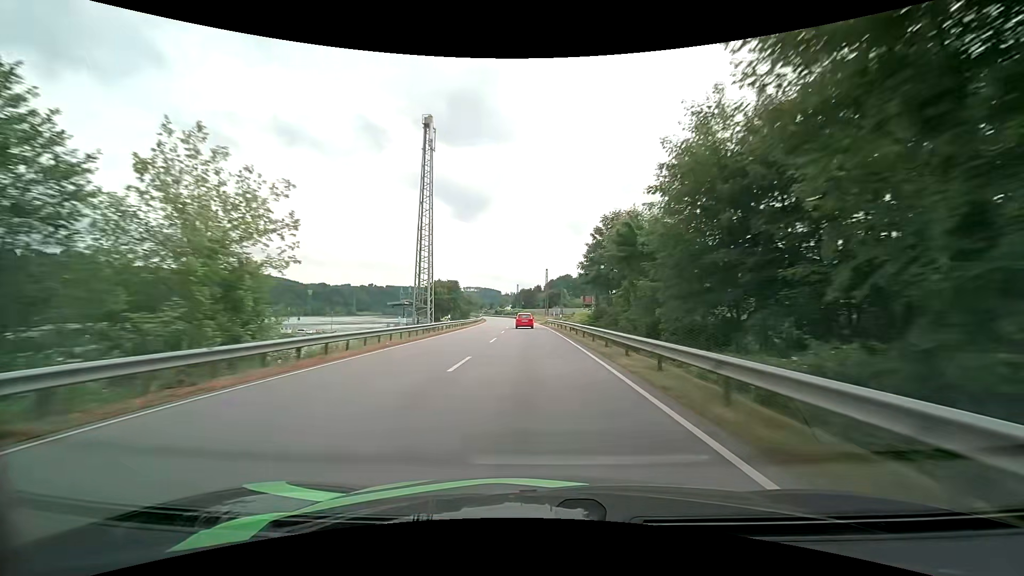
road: primary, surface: asphalt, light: Day
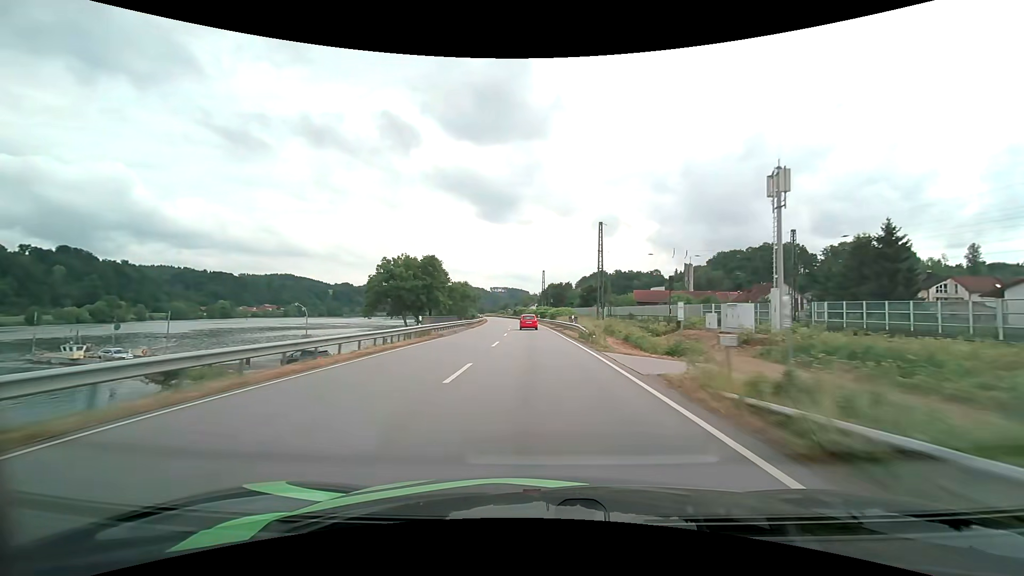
(-1.8, +61.8) m; -3°
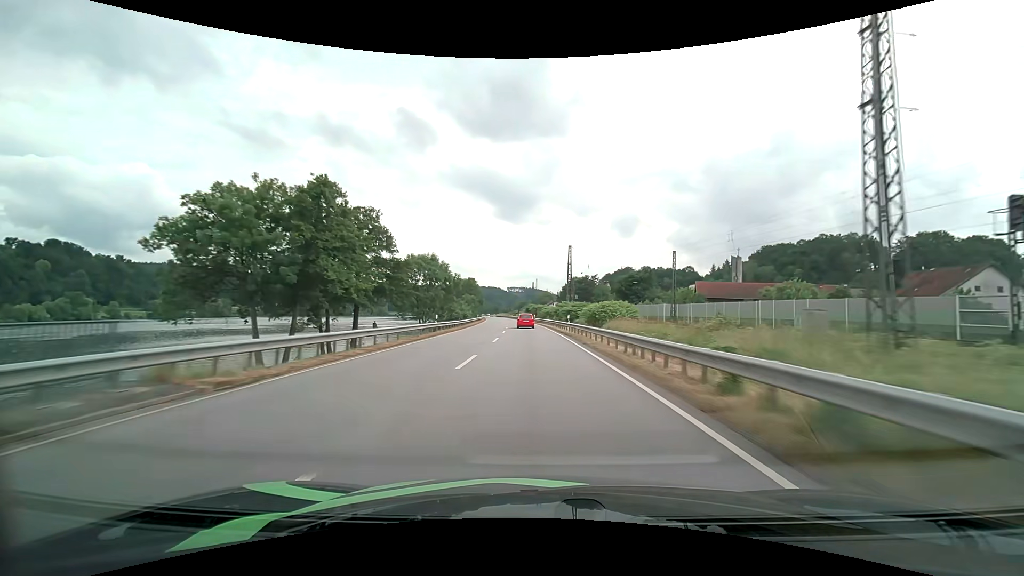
(-0.8, +45.9) m; -2°
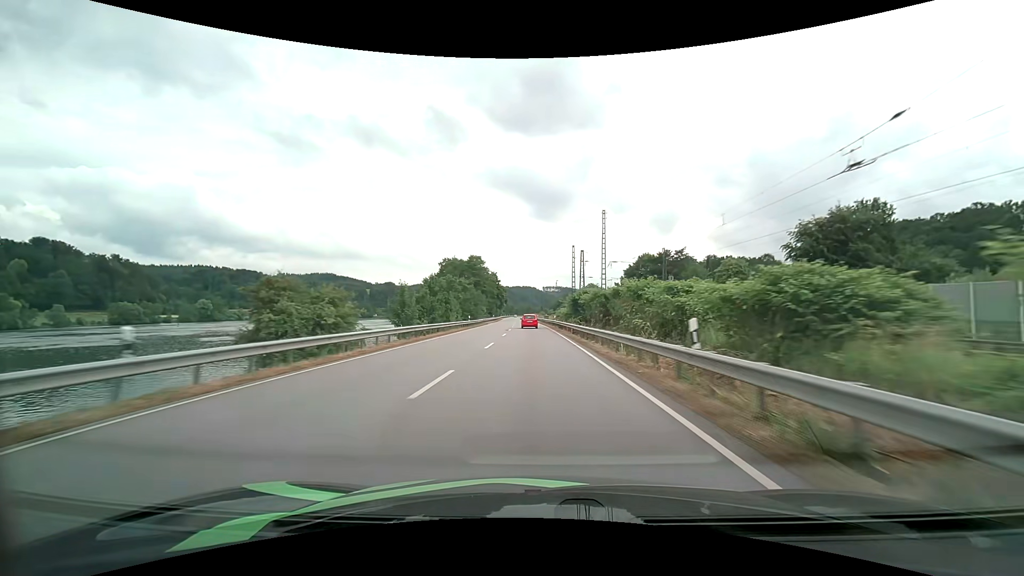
(-2.8, +76.5) m; -4°
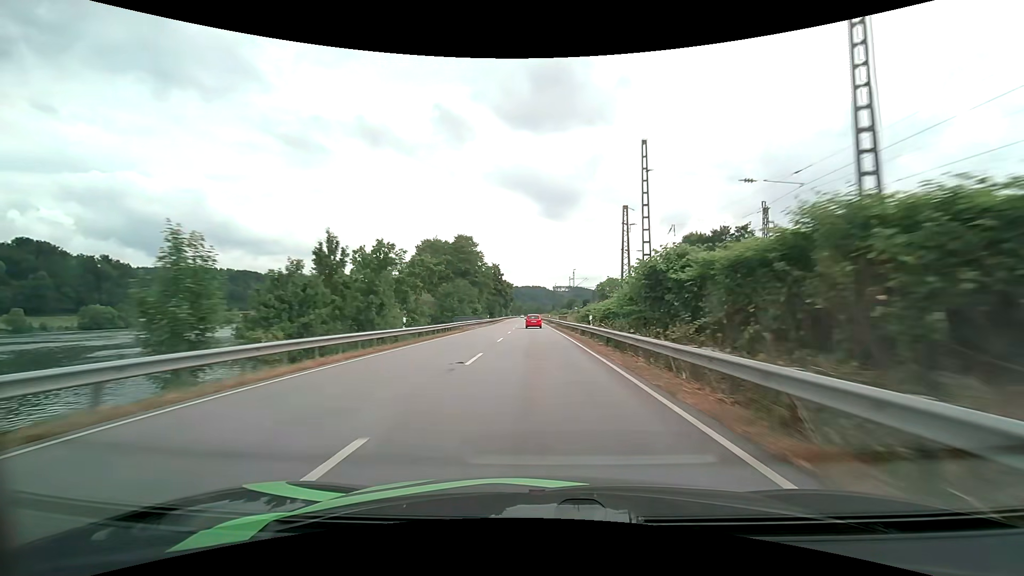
(-0.3, +30.8) m; -1°
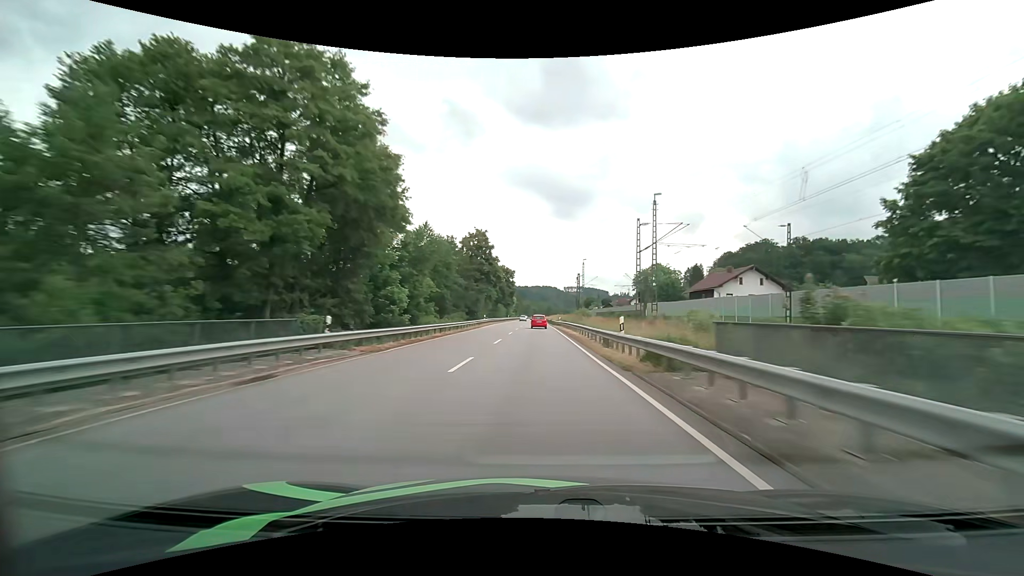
(-0.6, +61.9) m; -1°
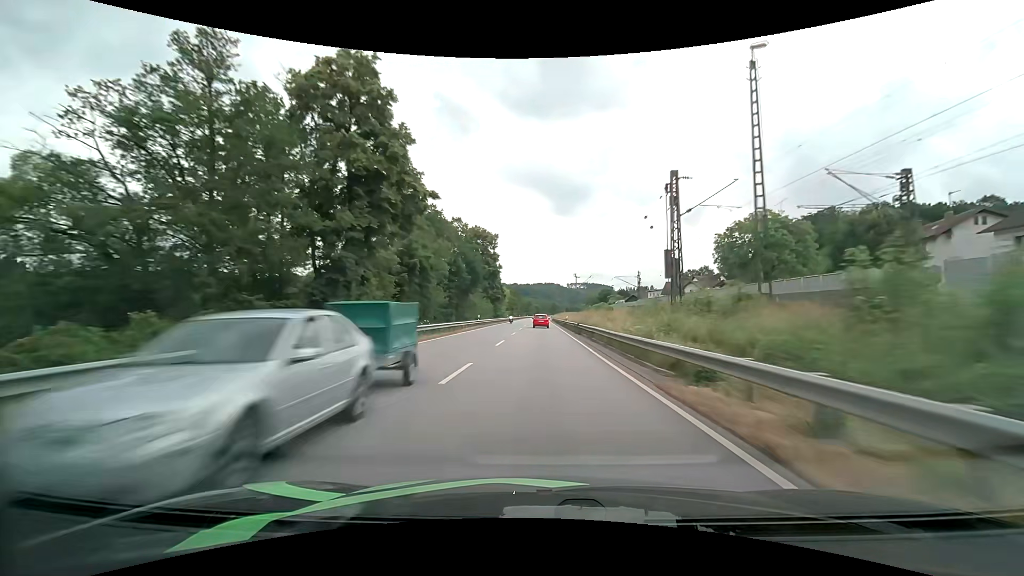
(0.0, +62.6) m; 0°
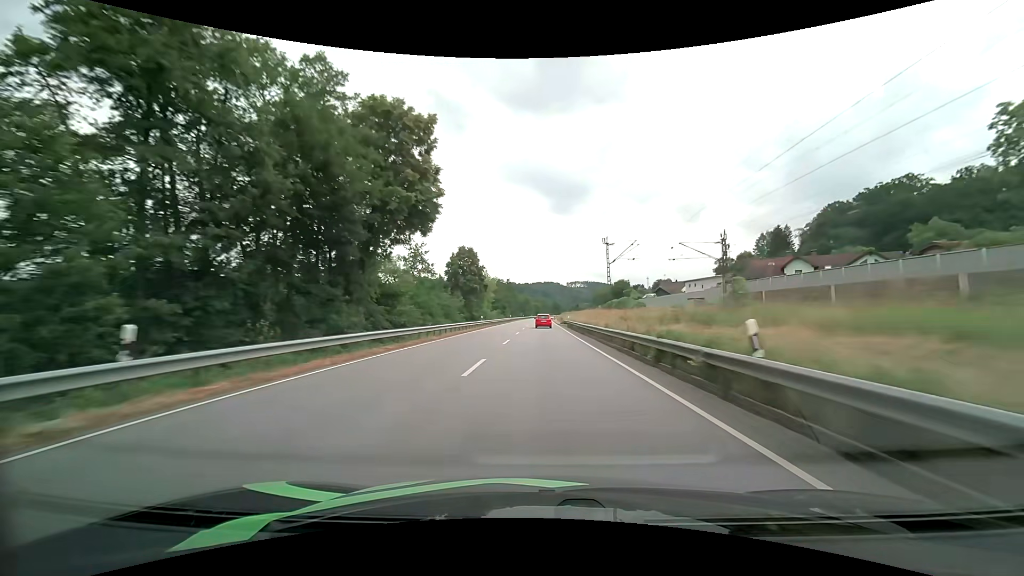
(-0.2, +46.9) m; 0°
(0, +10) (0, +20) (0, +30) (0, +40) (0, +50) (0, +60) (0, +70) (0, +80) (0, +90) (0, +100) m
